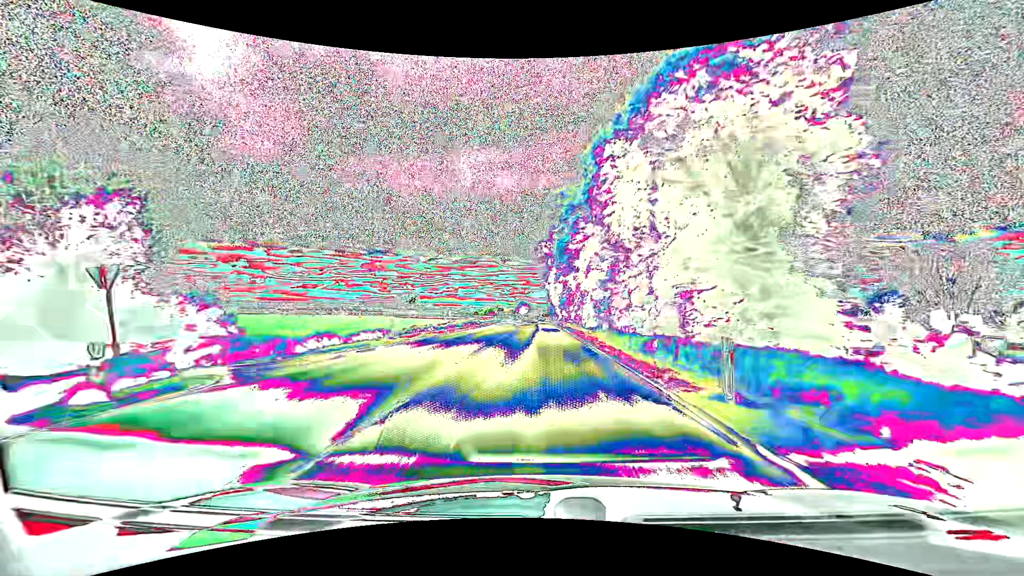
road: primary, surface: asphalt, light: Day
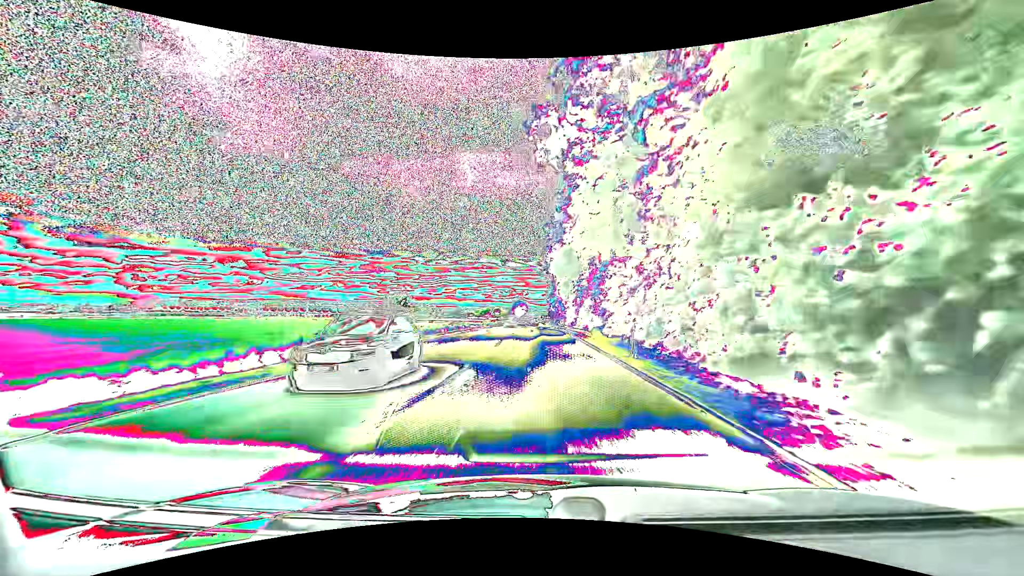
(-0.2, +41.7) m; 0°
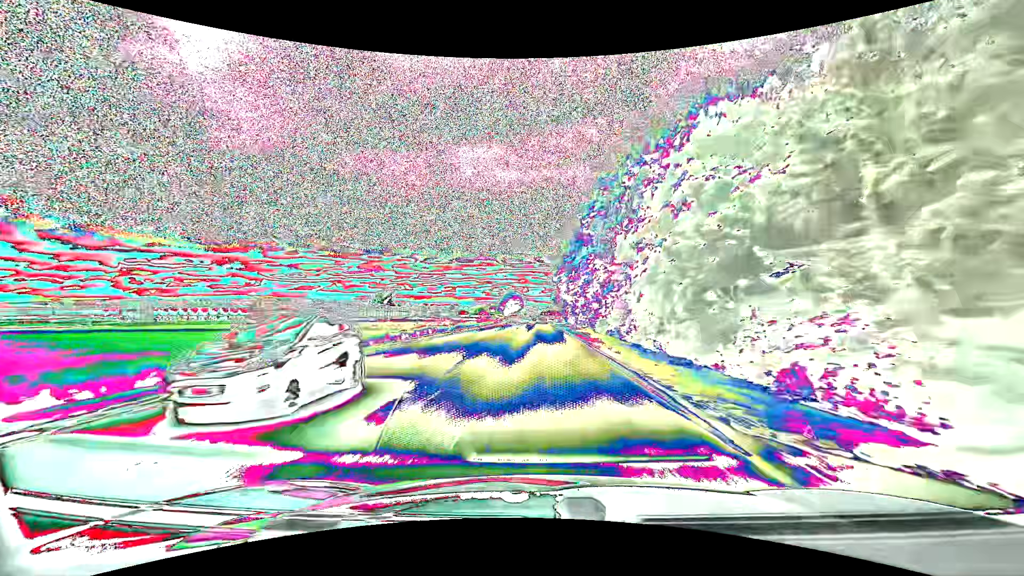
(+0.2, +70.9) m; 0°
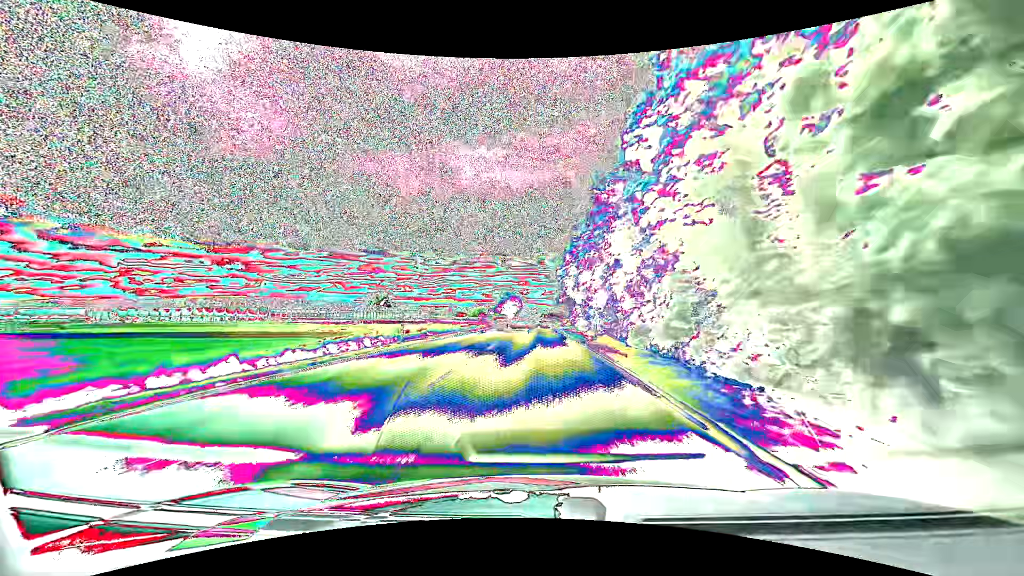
(-0.1, +14.4) m; -1°
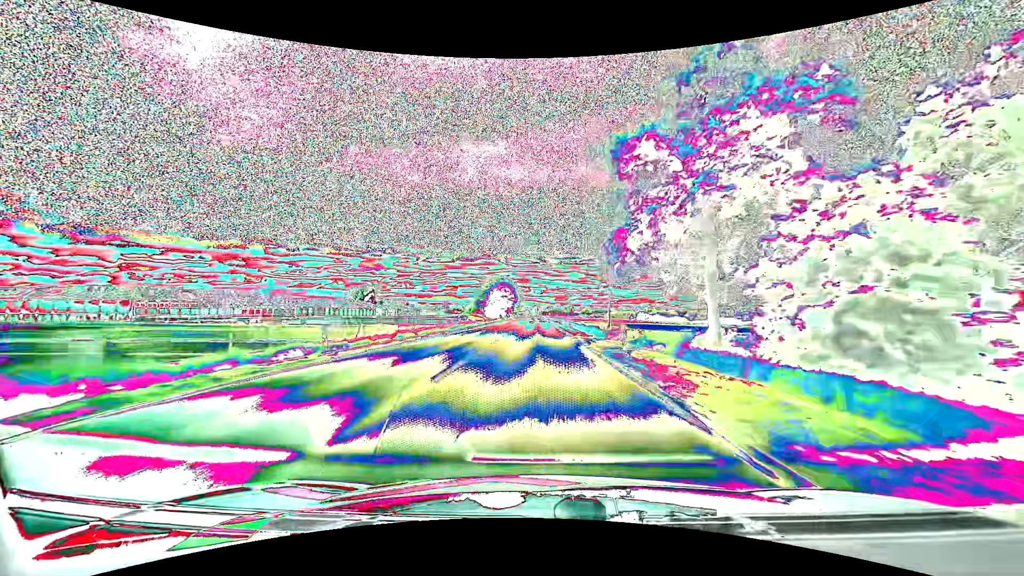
(+0.4, +58.6) m; +1°
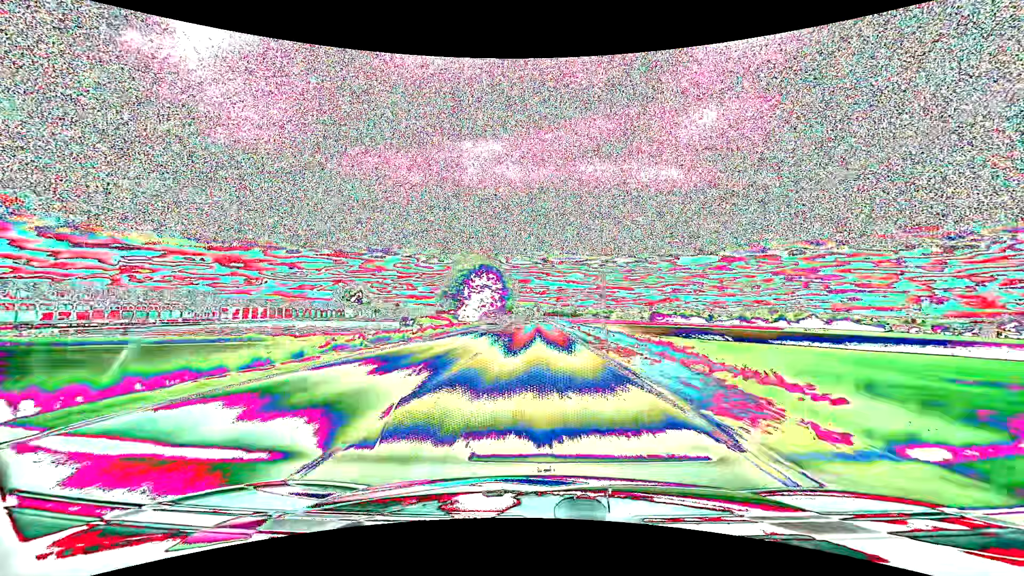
(-0.3, +44.7) m; 0°
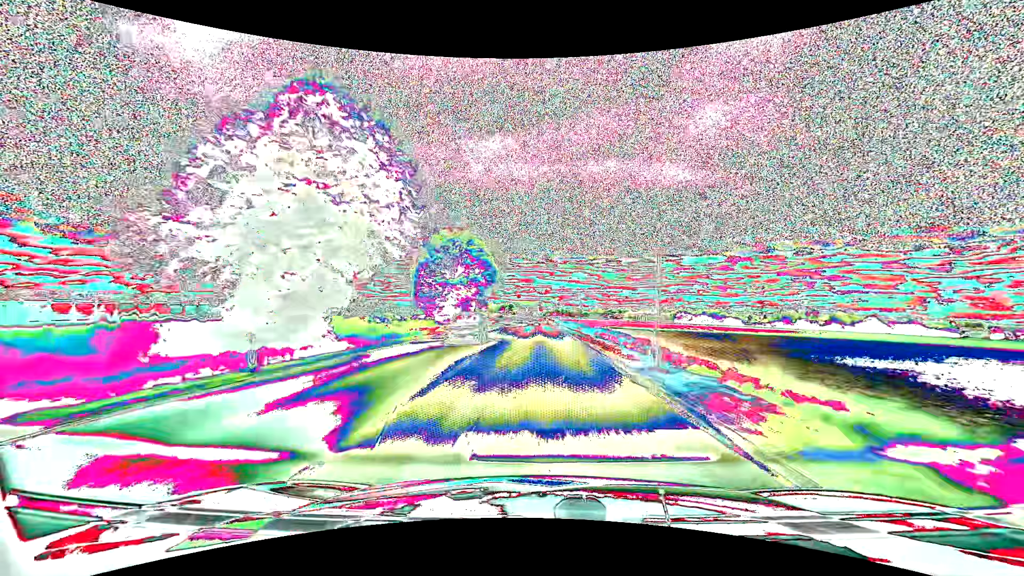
(-0.1, +60.6) m; 0°
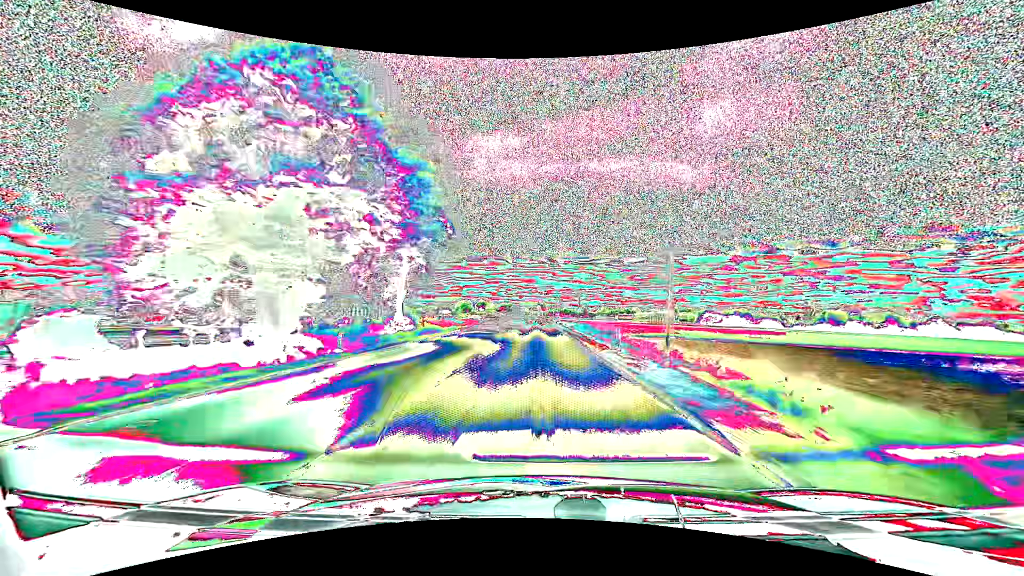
(0.0, +46.1) m; 0°
(0, +10) (0, +20) (0, +30) (0, +40) (0, +50) (0, +60) (0, +70) (0, +80) (-1, +90) (-1, +100) m
